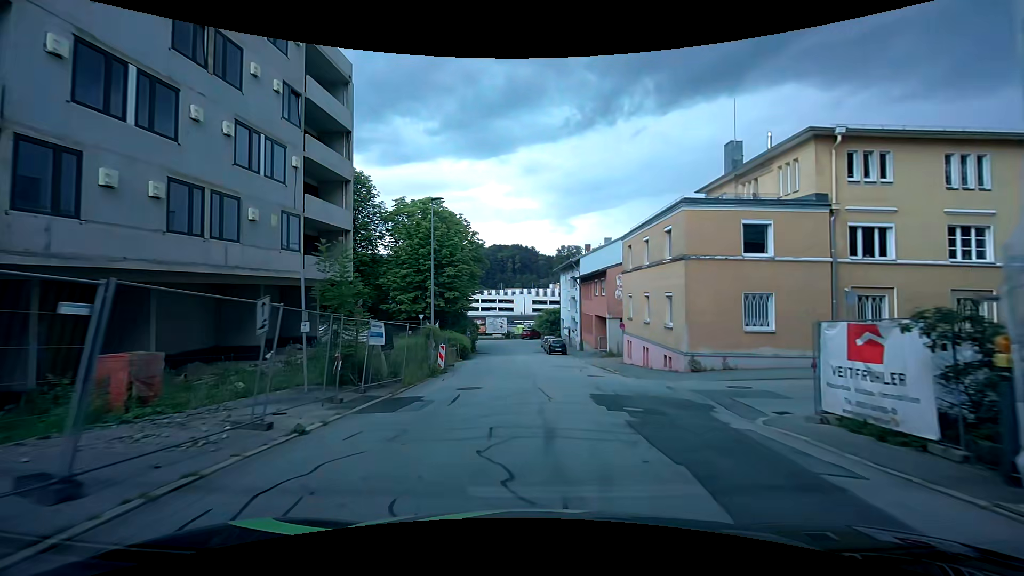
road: residential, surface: asphalt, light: Day
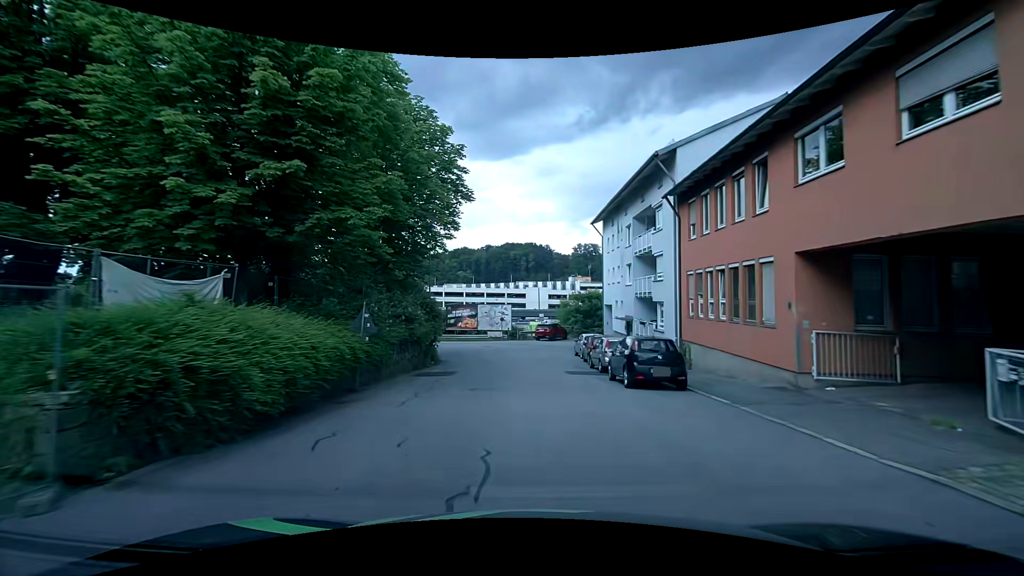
(-0.6, +32.2) m; -2°
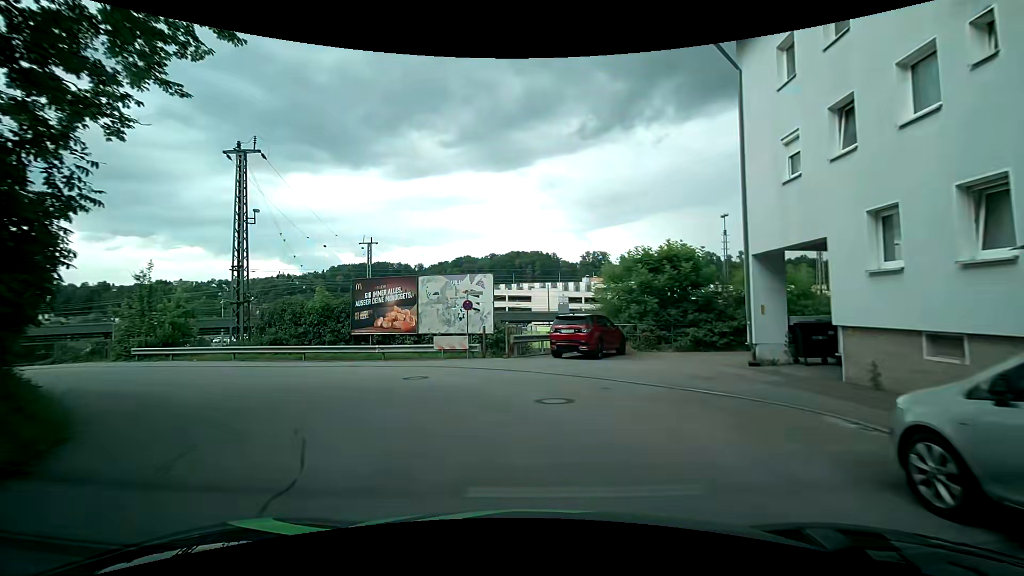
(0.0, +28.5) m; 0°
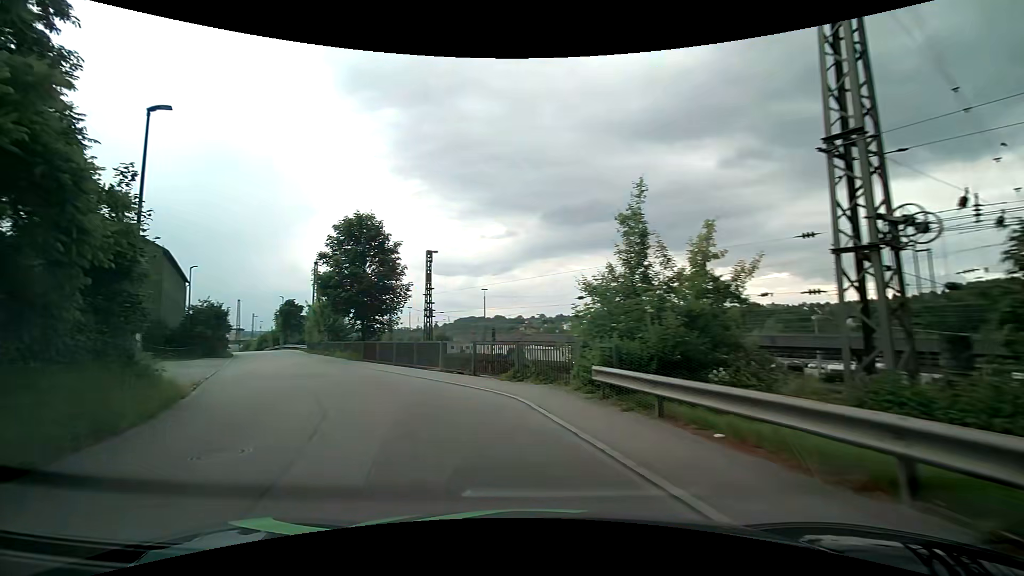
(-10.3, +19.4) m; -62°
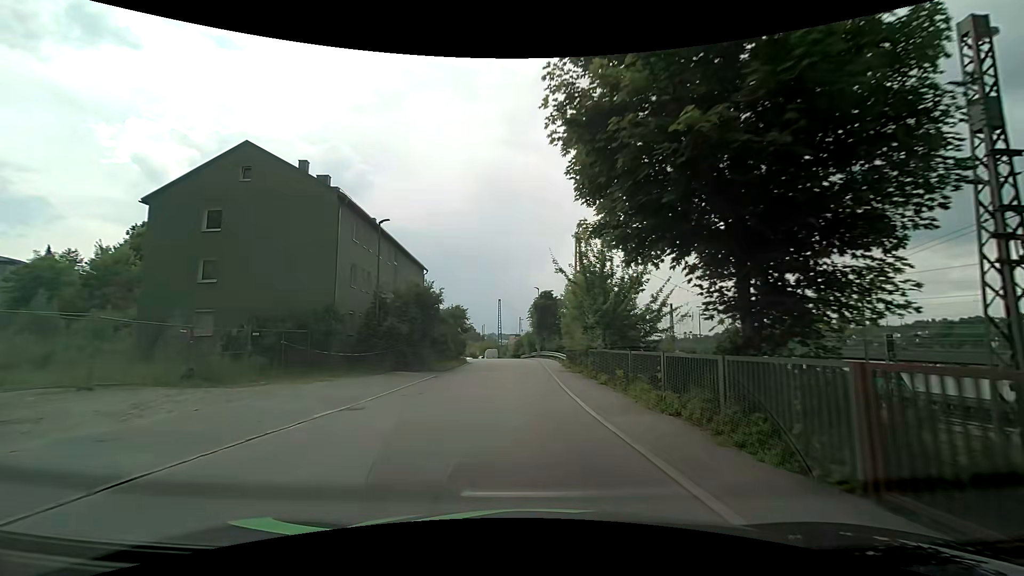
(-9.5, +24.9) m; -29°
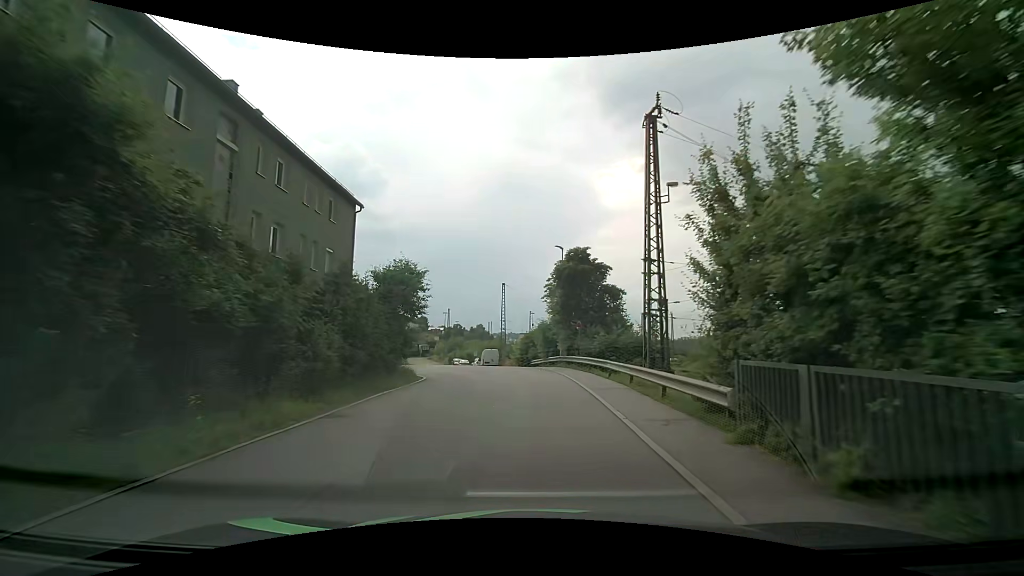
(-0.6, +24.4) m; -2°
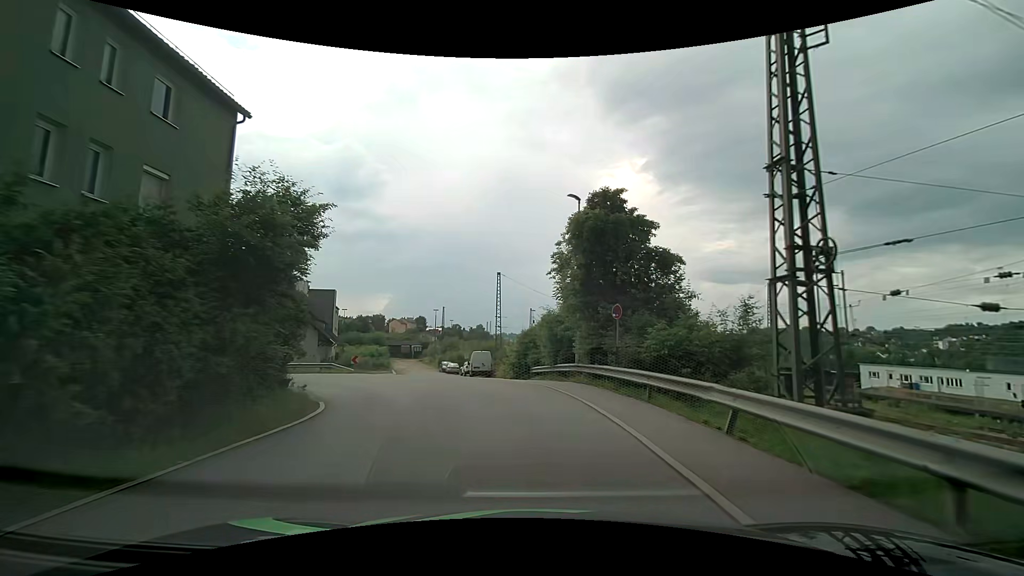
(+0.2, +11.9) m; +1°
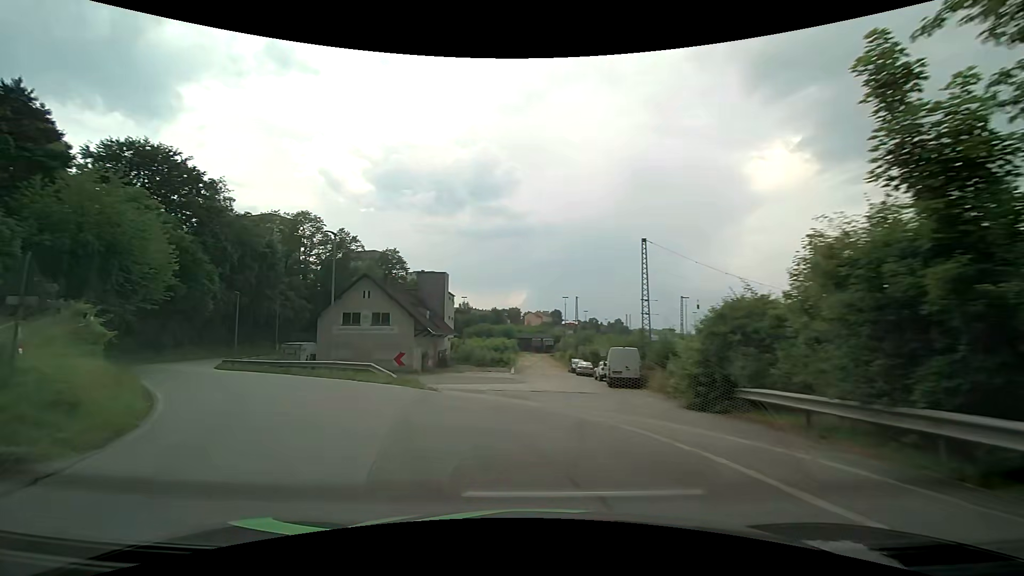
(-1.5, +16.1) m; -17°
(-2, +10) (-7, +18) (-13, +26) (-20, +33) (-27, +41) (-32, +49) (-36, +59) (-39, +68) (-41, +78) (-42, +88) m
